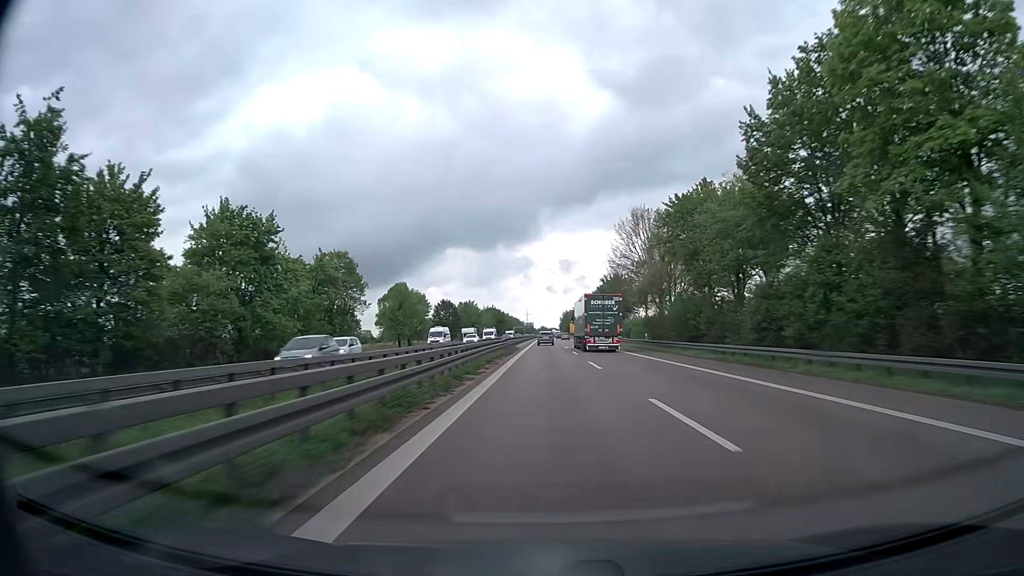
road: trunk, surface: asphalt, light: Day
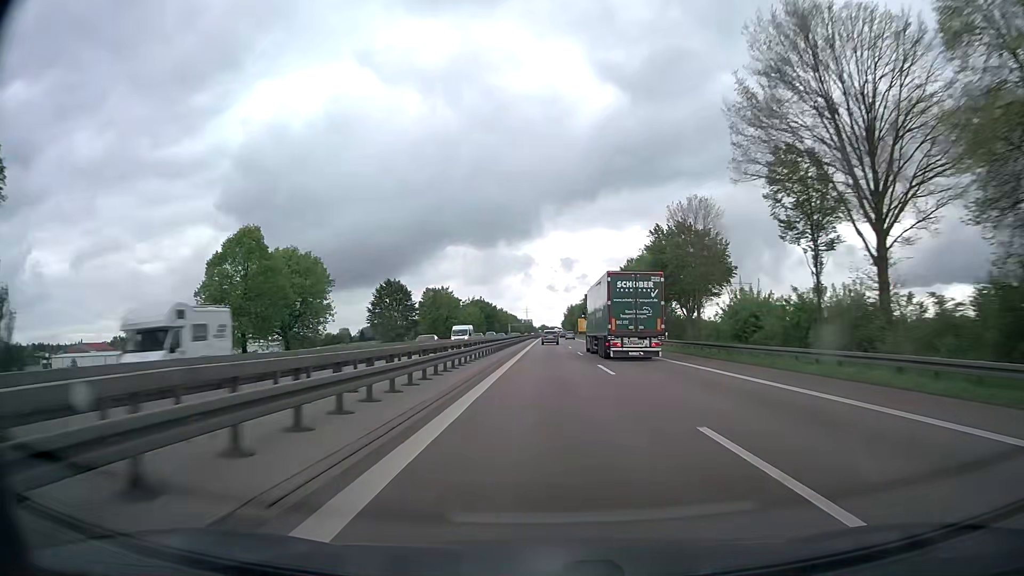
(-0.4, +58.4) m; 0°
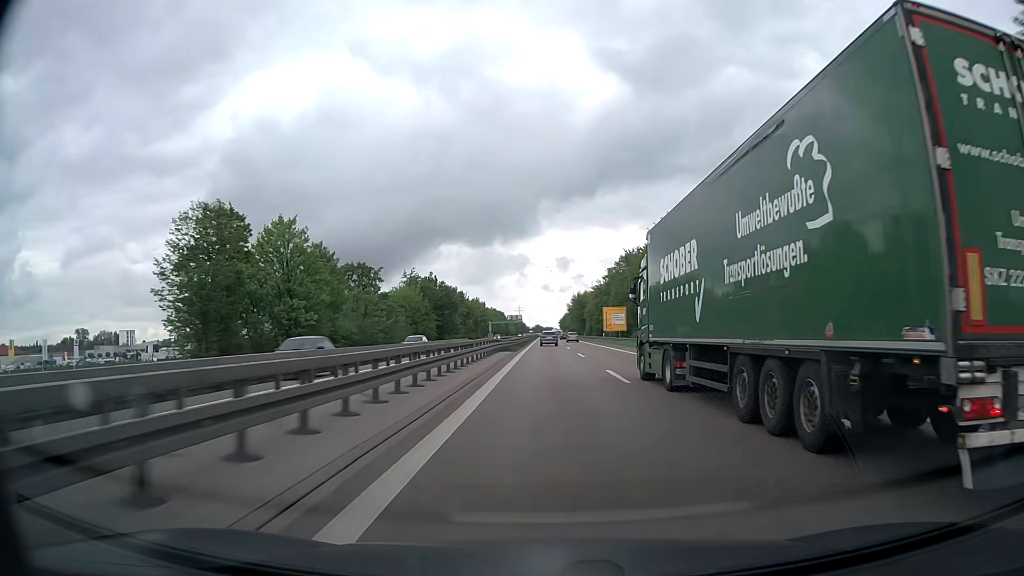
(0.0, +96.3) m; 0°
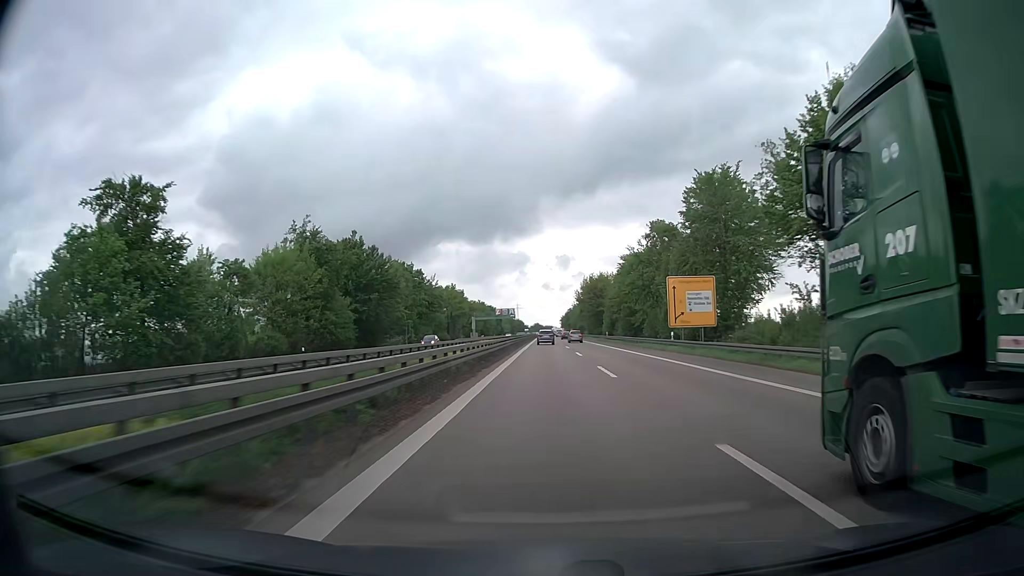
(+0.2, +56.4) m; 0°
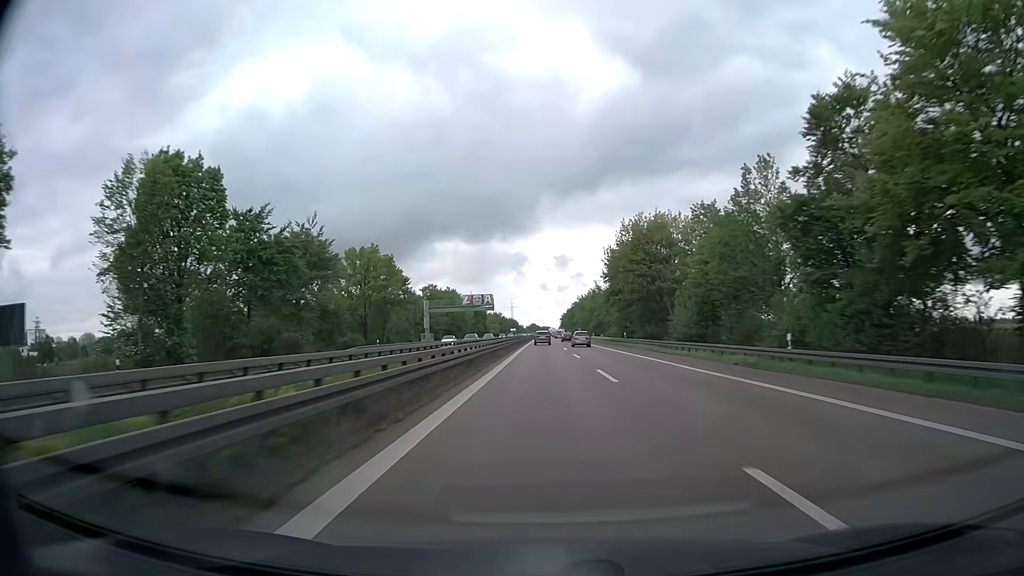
(+0.2, +73.5) m; 0°
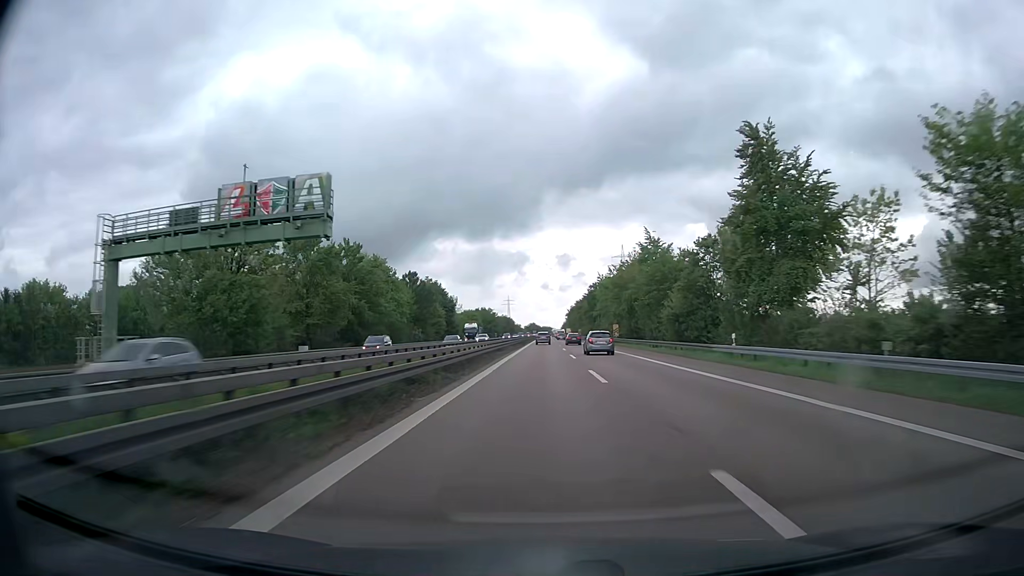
(+0.4, +90.2) m; 0°
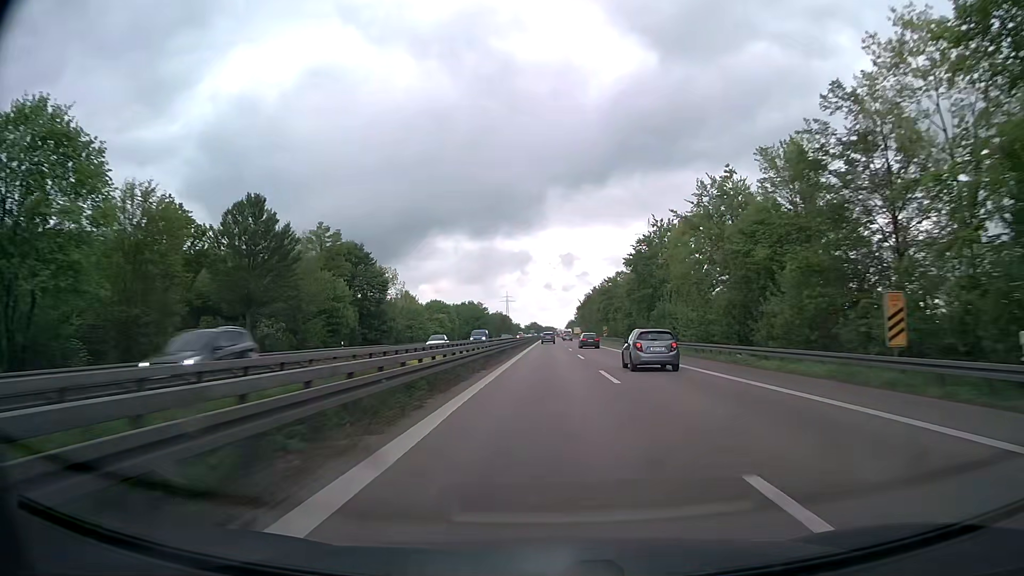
(-0.1, +72.5) m; 0°
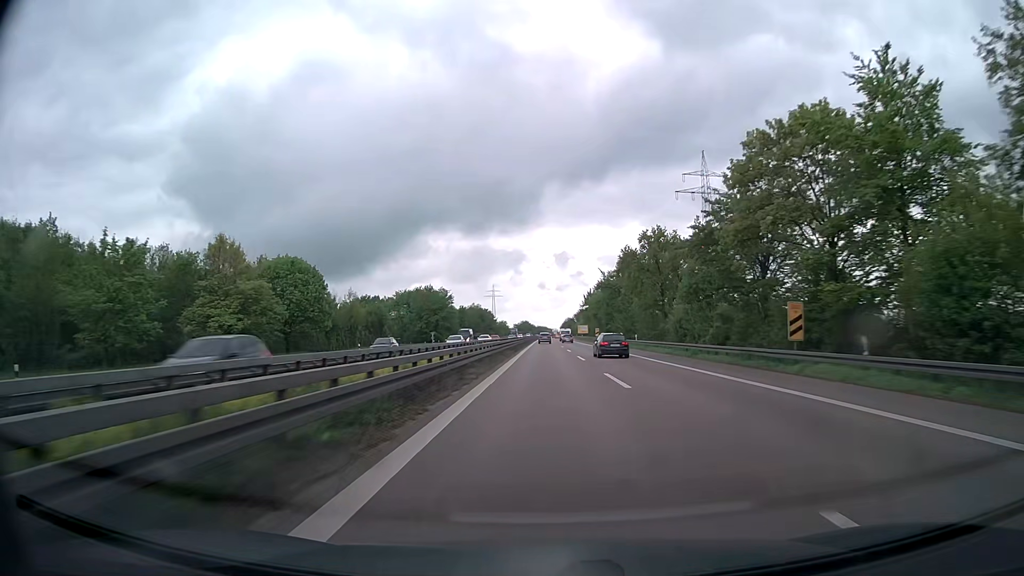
(+0.4, +91.7) m; +1°
(0, +10) (0, +20) (0, +30) (0, +40) (0, +50) (0, +60) (0, +70) (0, +80) (0, +90) (0, +100) m
